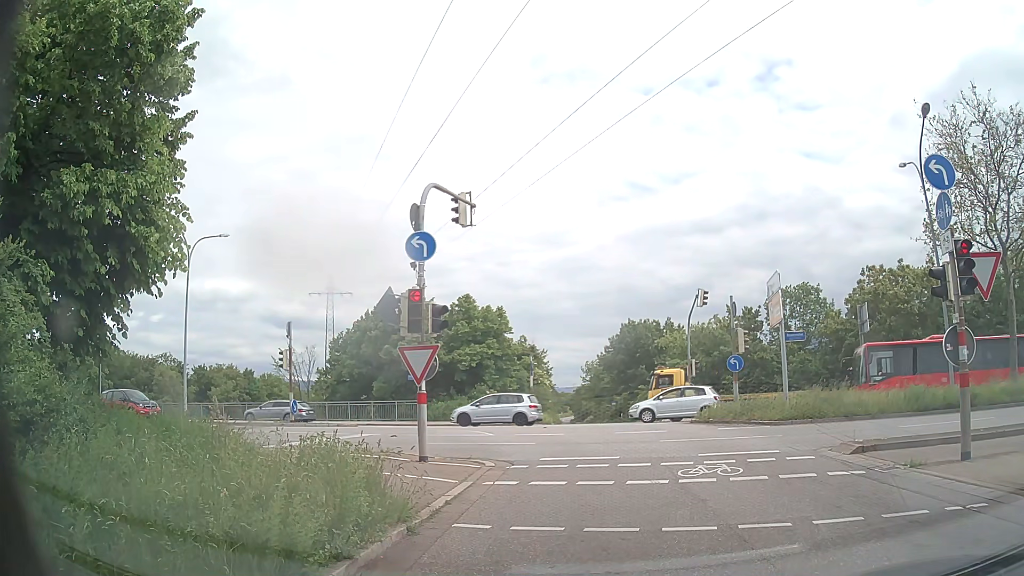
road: primary_link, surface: asphalt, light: Day
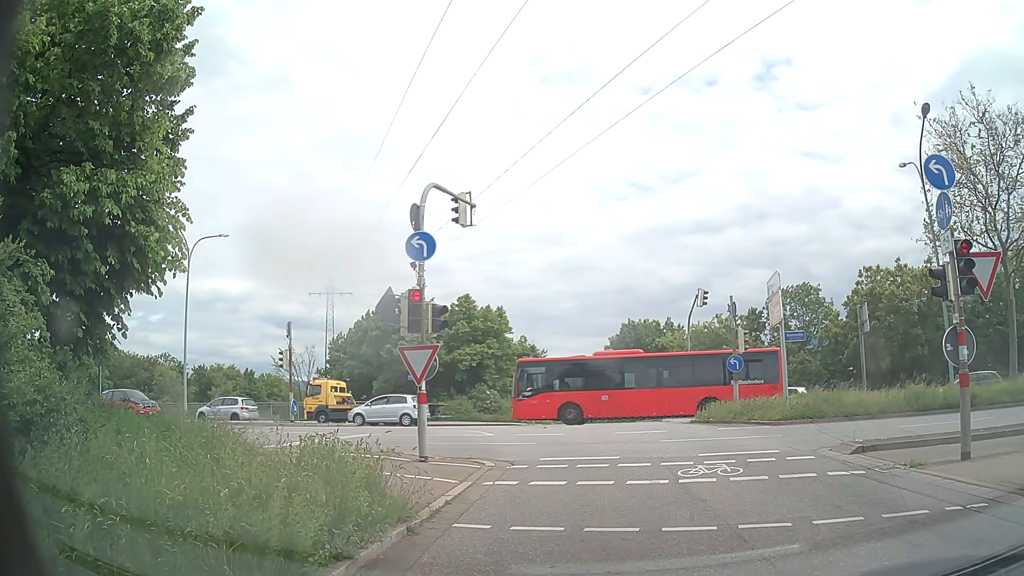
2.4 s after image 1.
(0.0, 0.0) m; 0°
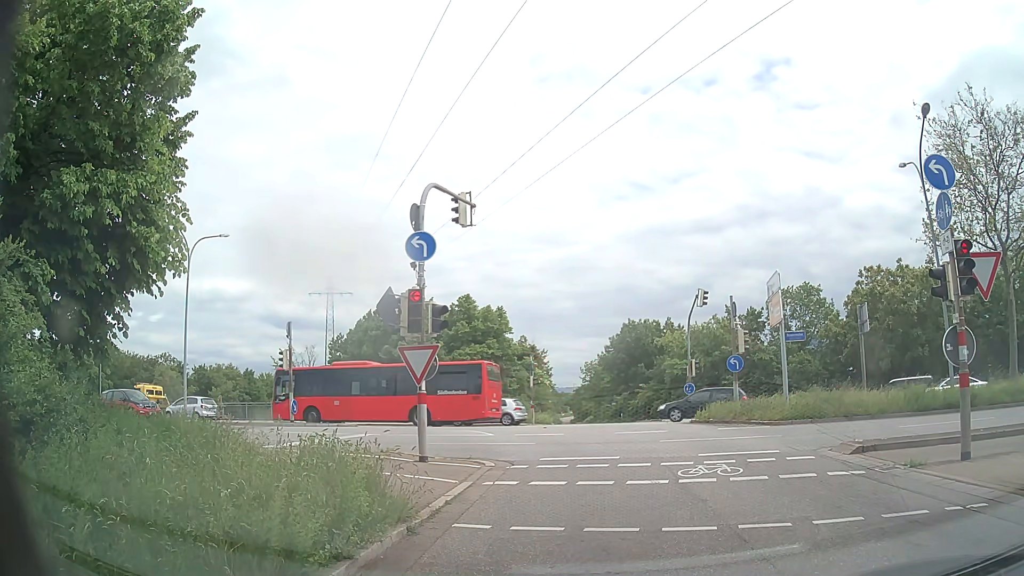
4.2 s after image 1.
(0.0, 0.0) m; 0°
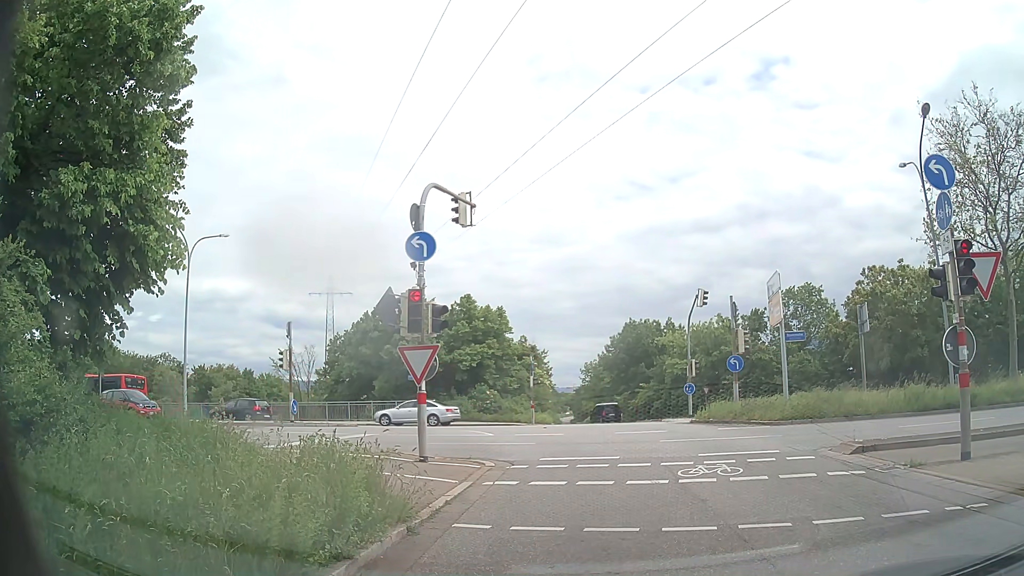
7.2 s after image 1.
(0.0, 0.0) m; 0°
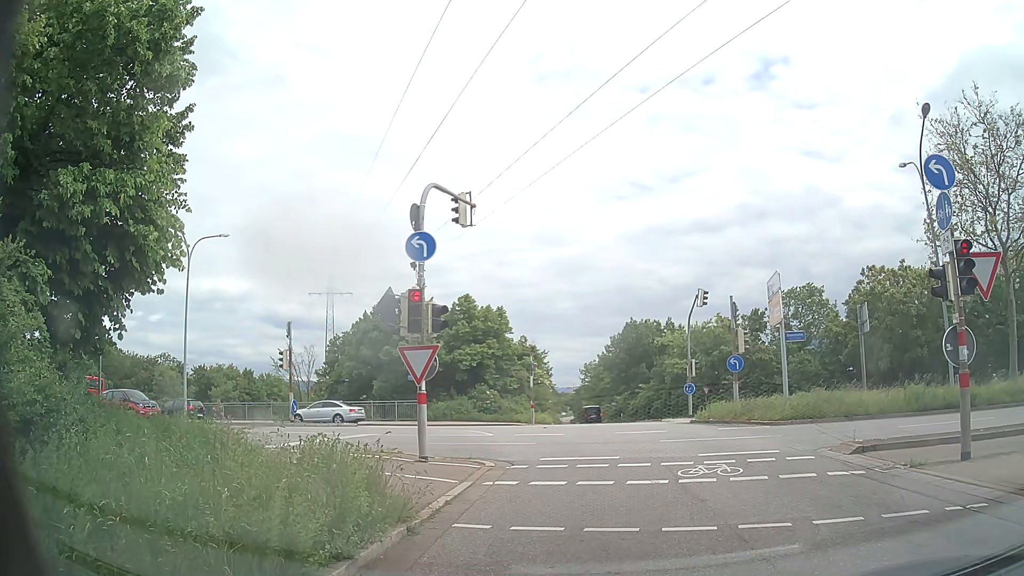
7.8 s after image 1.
(0.0, 0.0) m; 0°
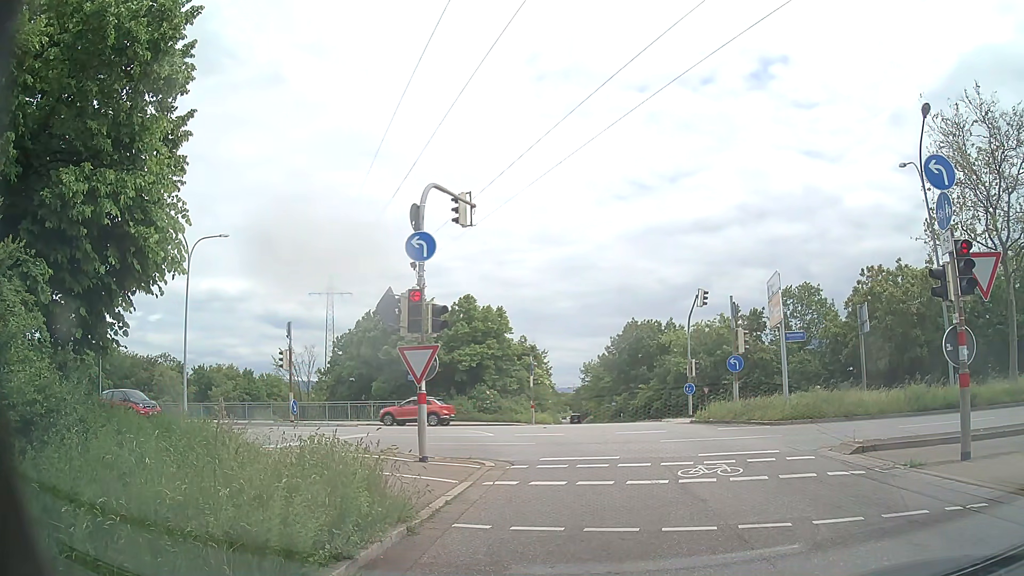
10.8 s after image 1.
(0.0, 0.0) m; 0°
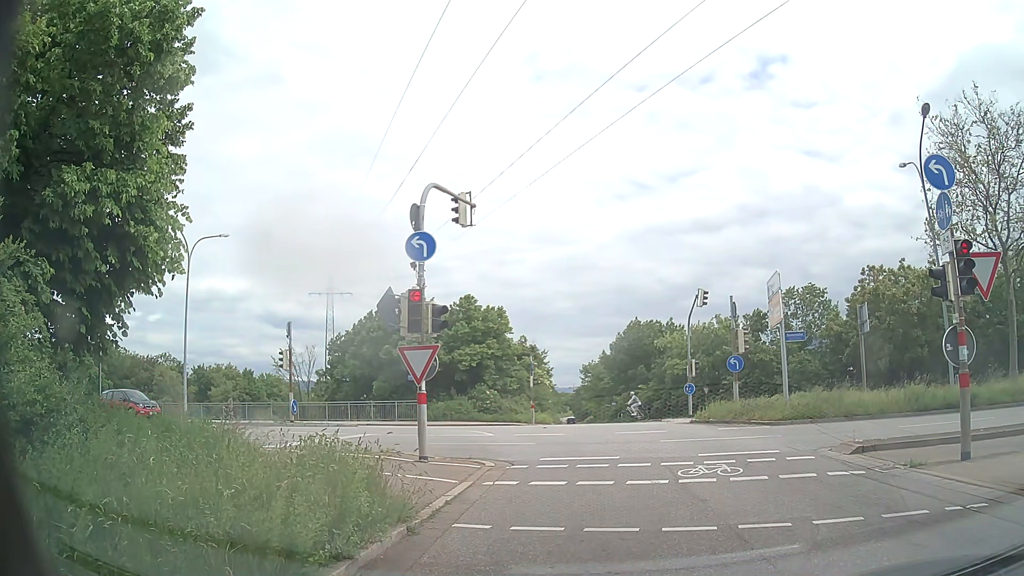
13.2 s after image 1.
(0.0, 0.0) m; 0°
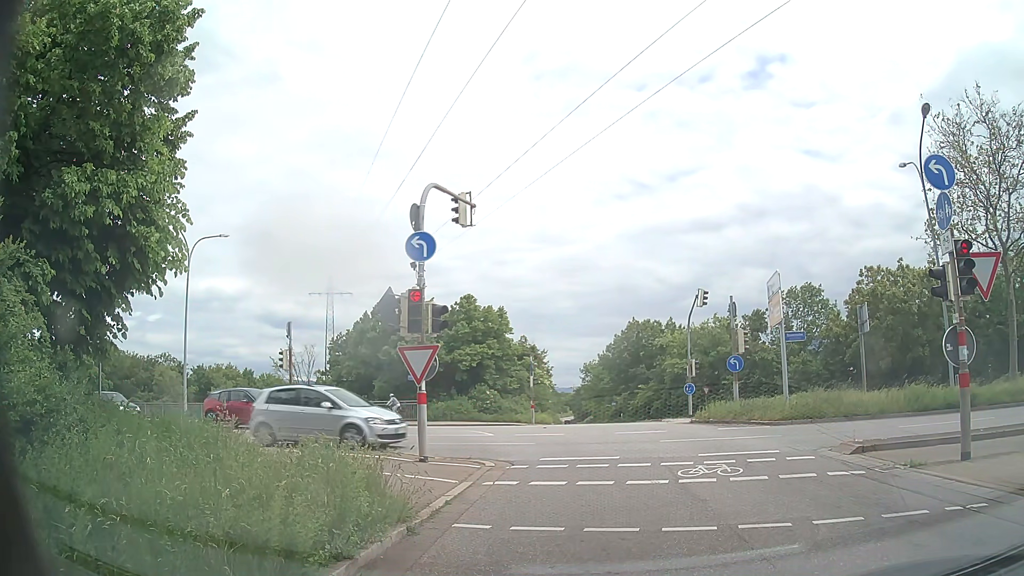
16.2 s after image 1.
(0.0, 0.0) m; 0°
(0, +10) (-1, +20) (-5, +29) (-13, +34) (-23, +37) (-33, +38) (-43, +40) (-53, +41) (-63, +43) (-72, +45) m
